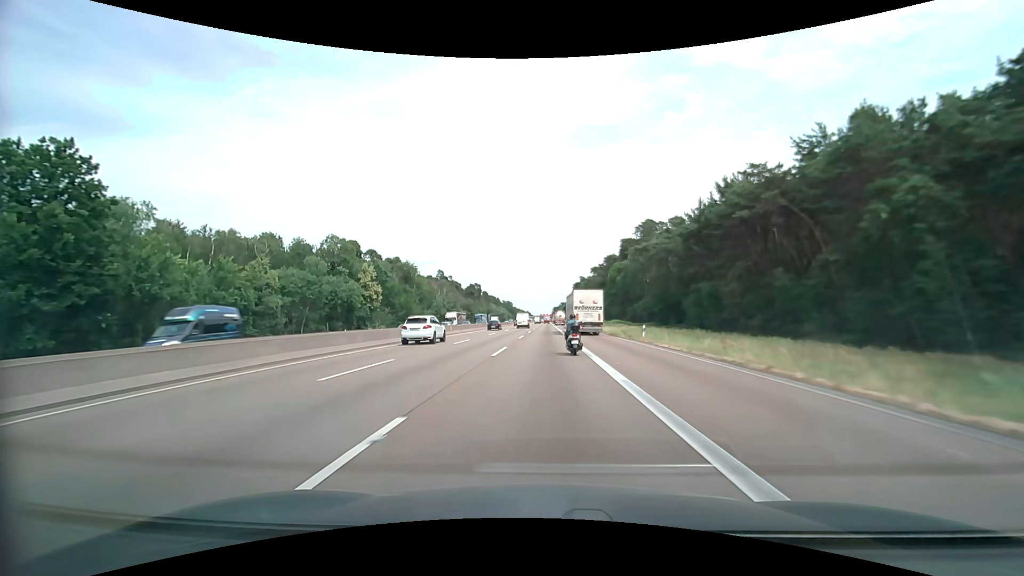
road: motorway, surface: asphalt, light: Day
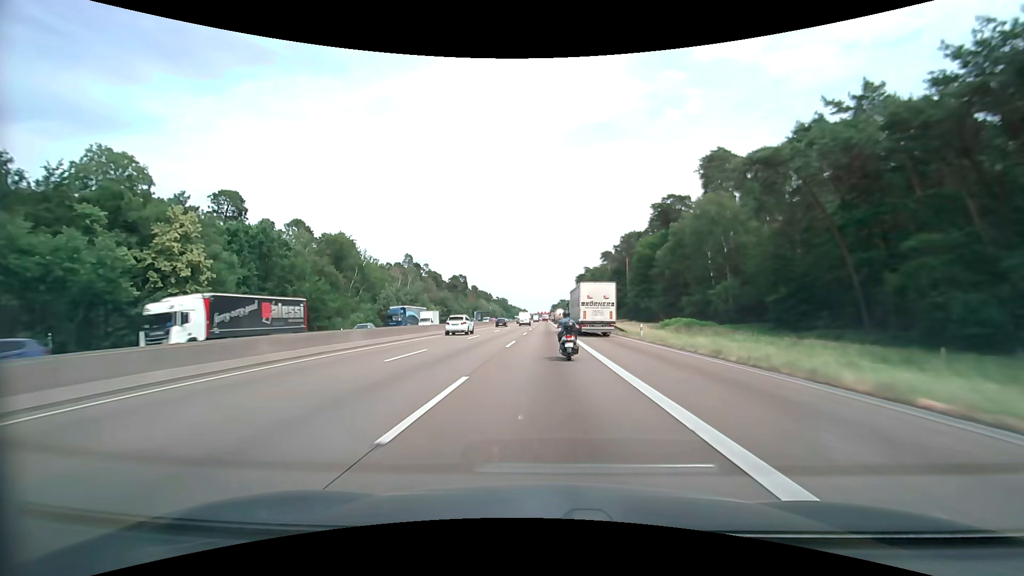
(+0.1, +49.0) m; 0°
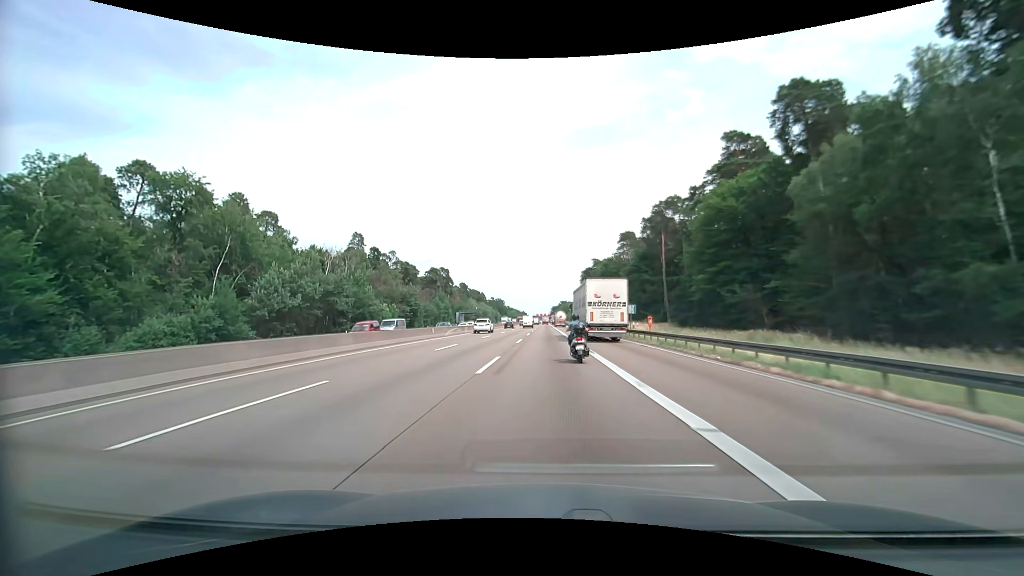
(+0.2, +46.3) m; 0°
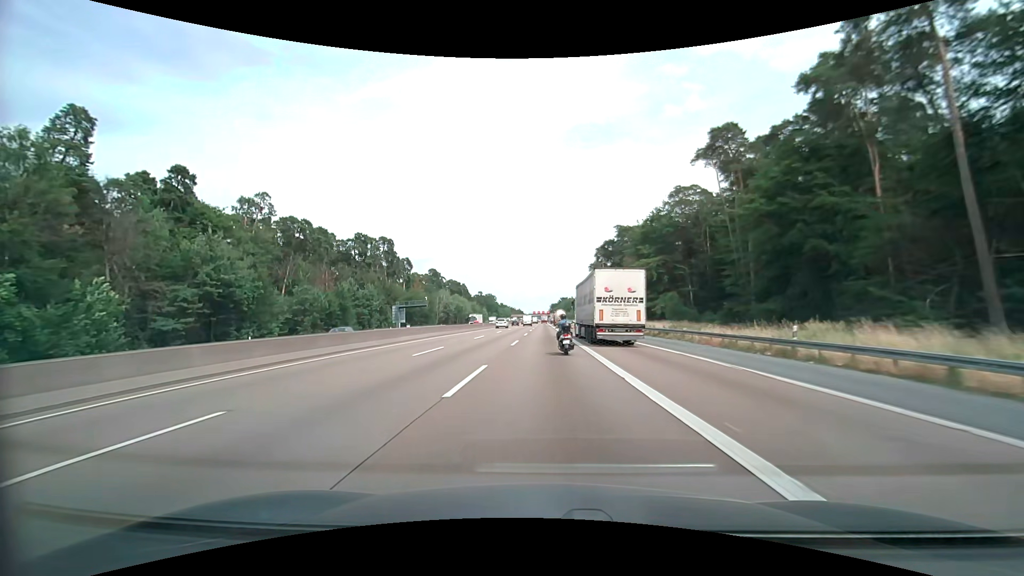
(-0.1, +75.6) m; 0°
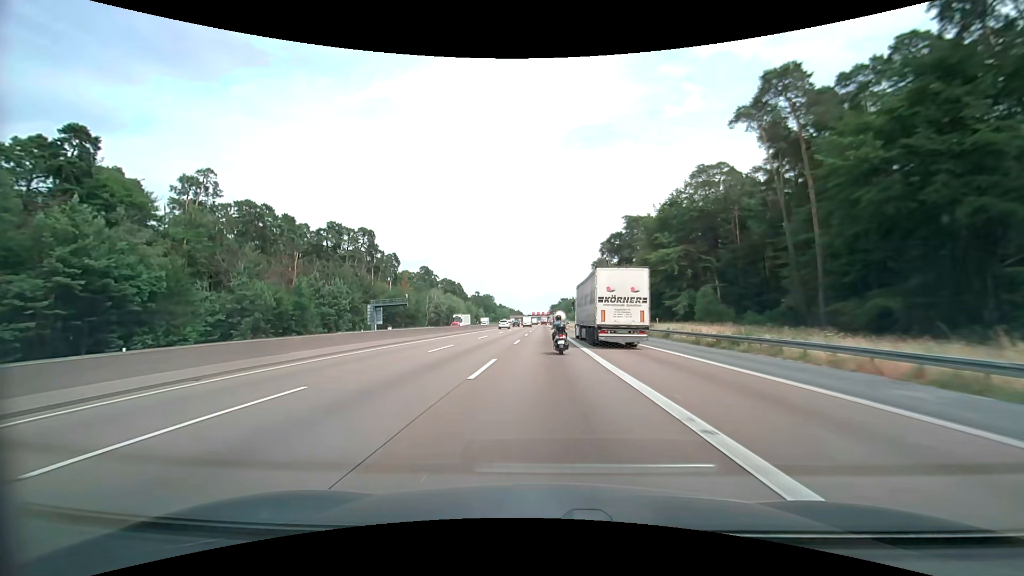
(0.0, +15.1) m; 0°
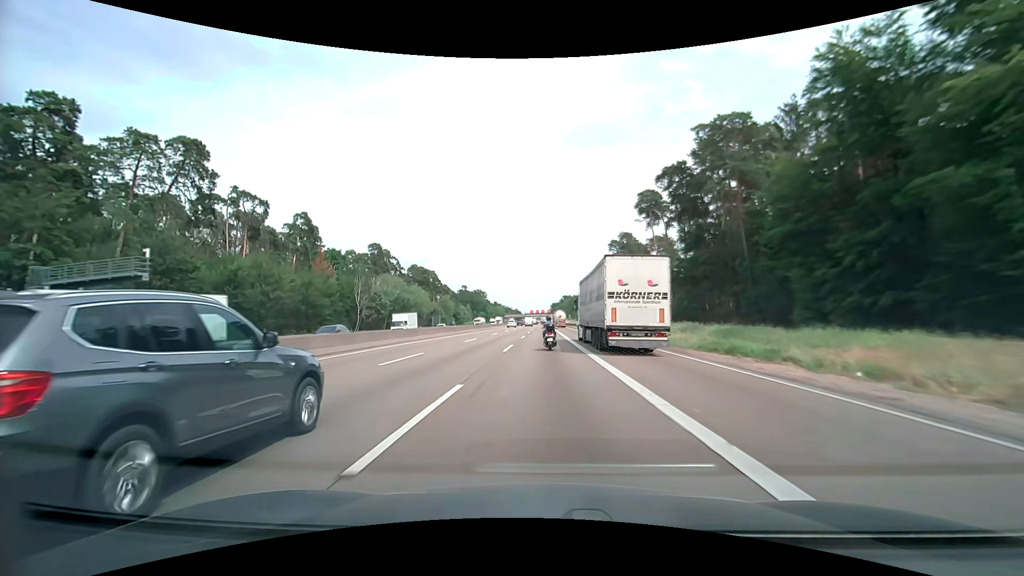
(0.0, +60.8) m; 0°
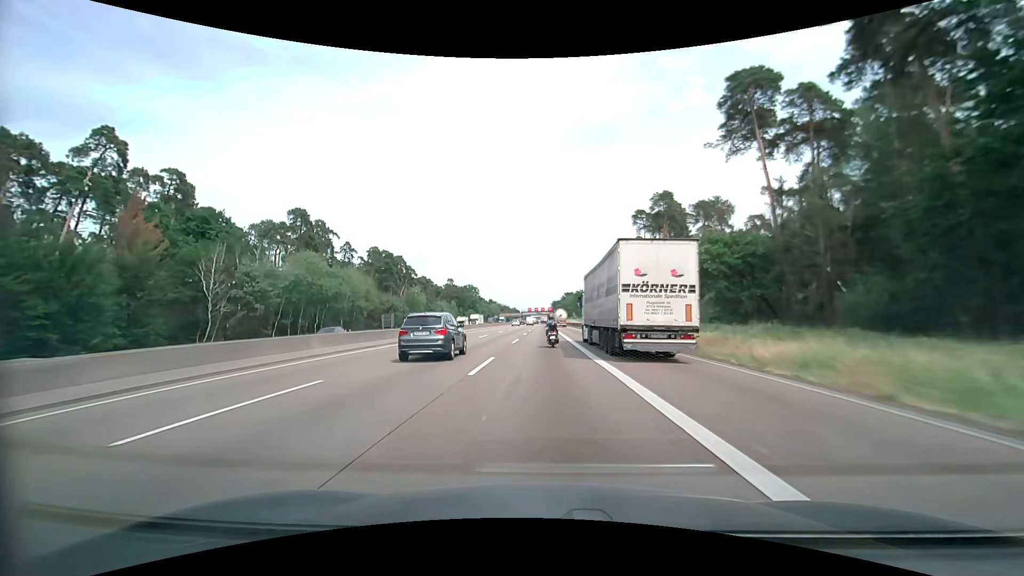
(-0.1, +46.0) m; 0°
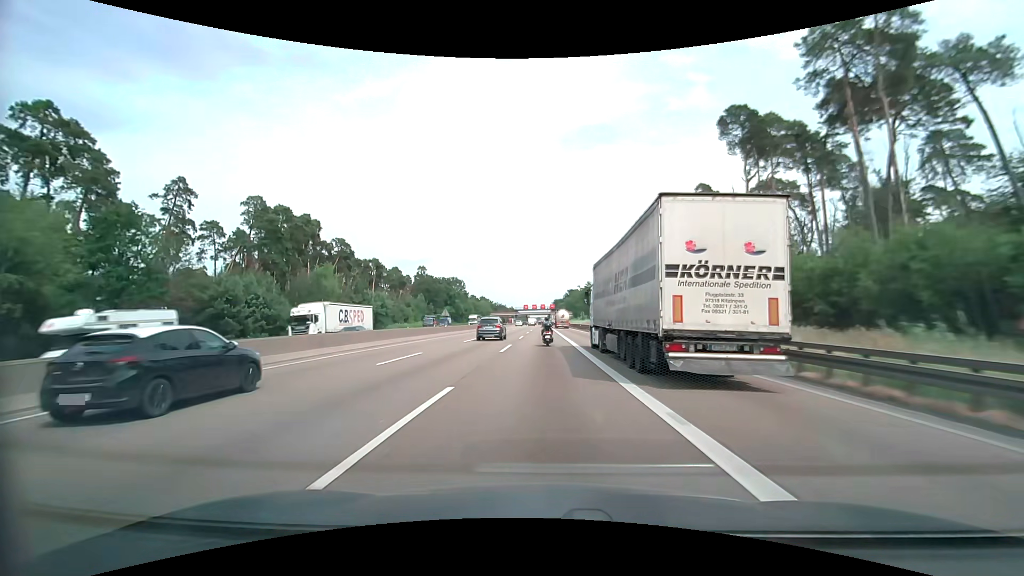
(+0.1, +61.8) m; 0°
(0, +10) (0, +20) (0, +30) (0, +40) (0, +50) (0, +60) (0, +70) (0, +80) (0, +90) (0, +100) m
